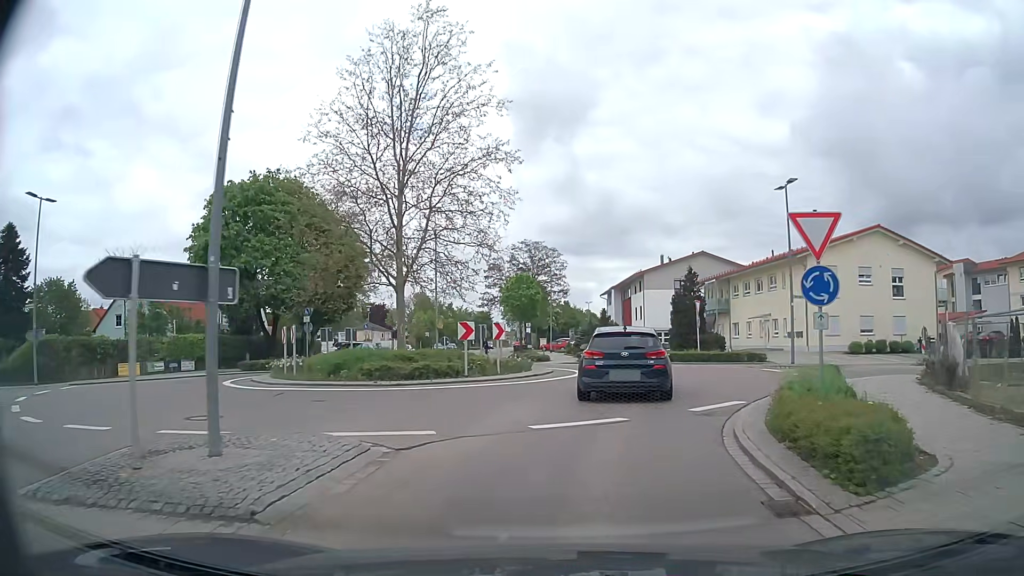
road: tertiary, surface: asphalt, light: Day
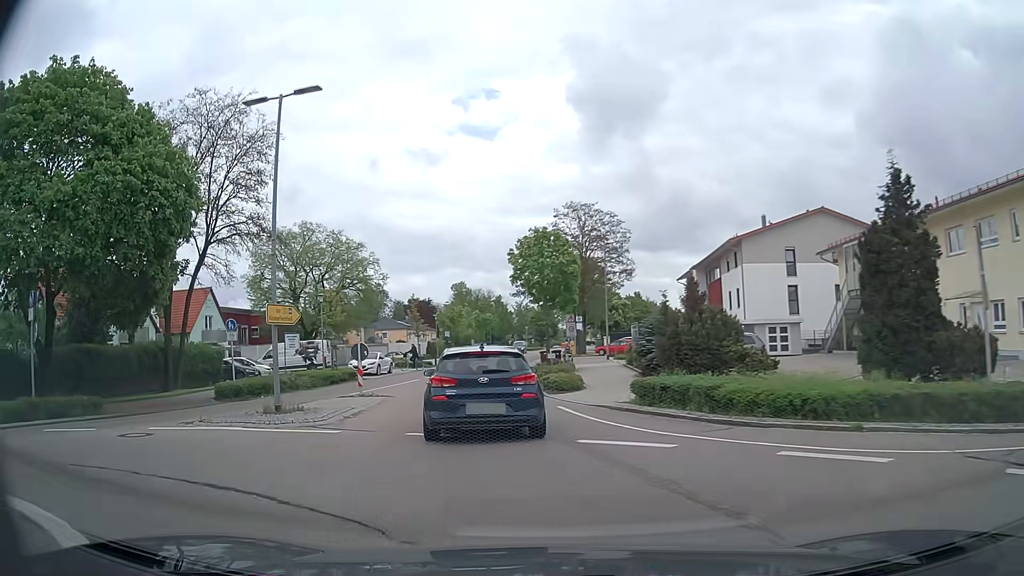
(+1.4, +24.5) m; -7°
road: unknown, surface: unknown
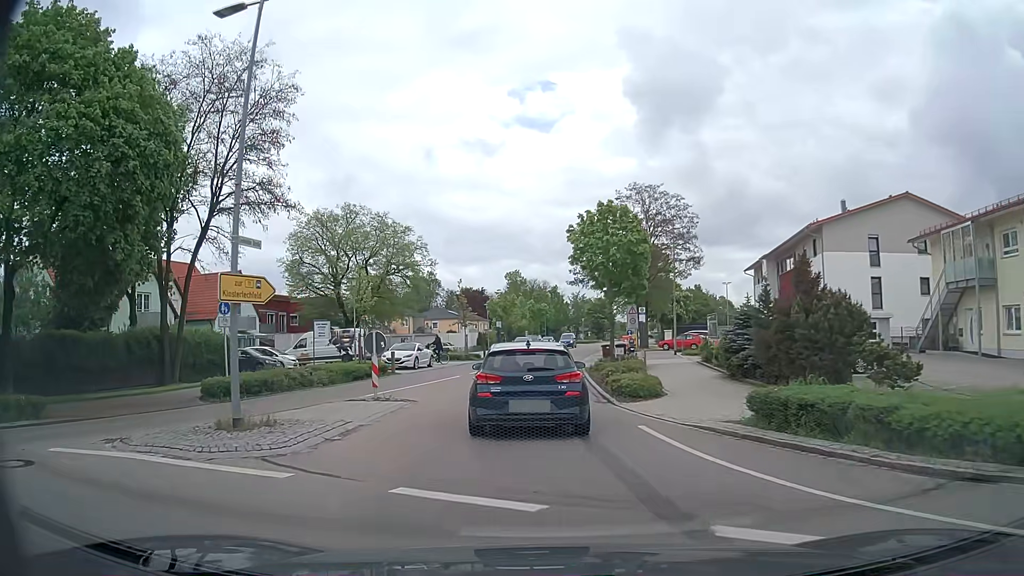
(-0.2, +5.0) m; -4°
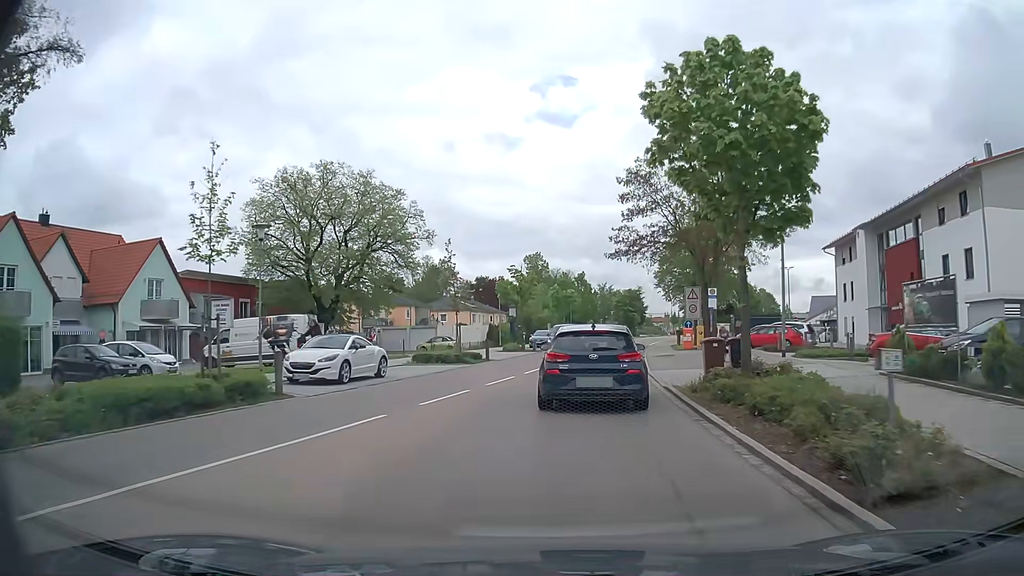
(-0.7, +16.7) m; -2°
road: tertiary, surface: asphalt
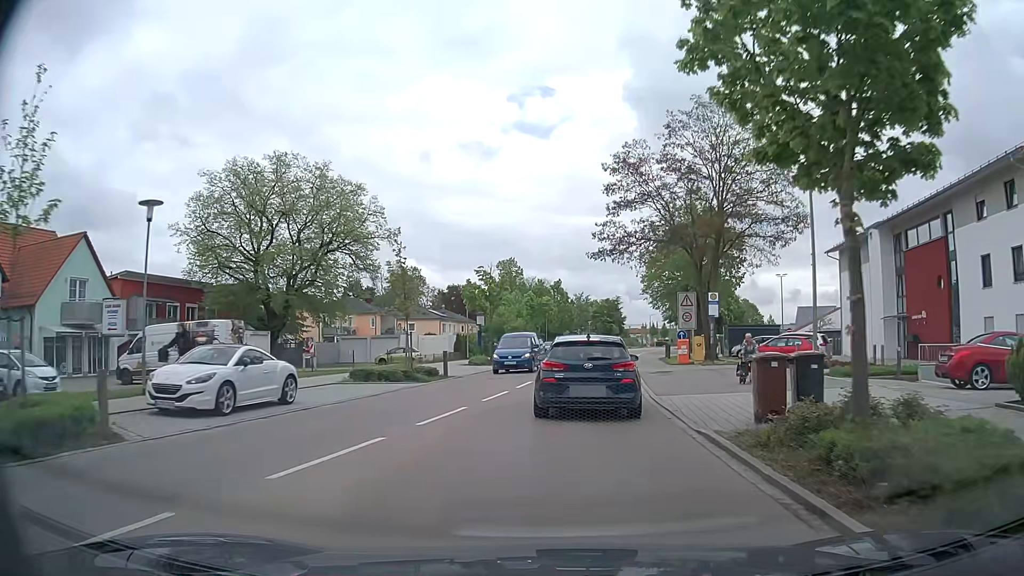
(0.0, +6.0) m; +2°
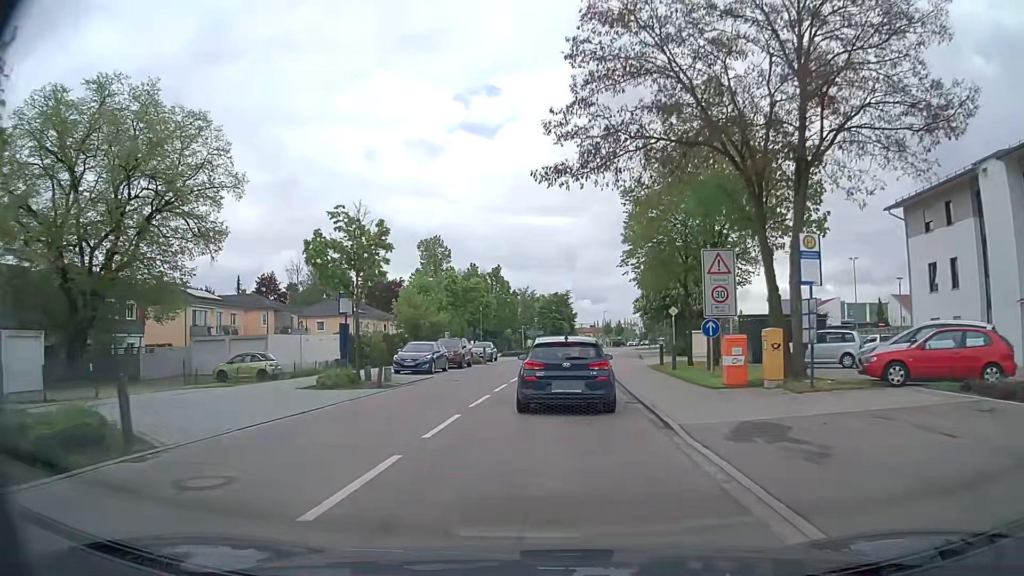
(+1.0, +19.2) m; +5°
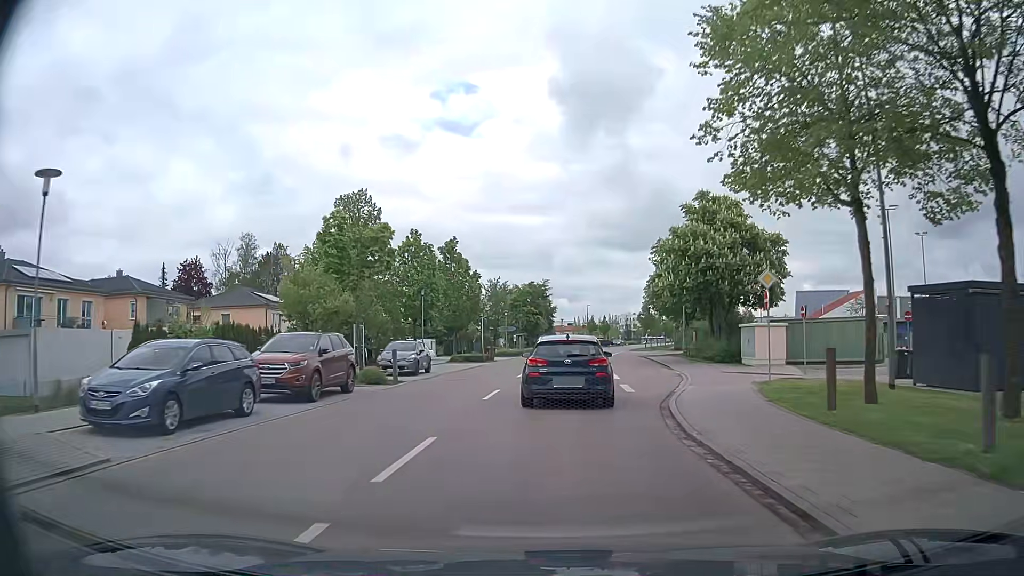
(+0.2, +21.3) m; +1°
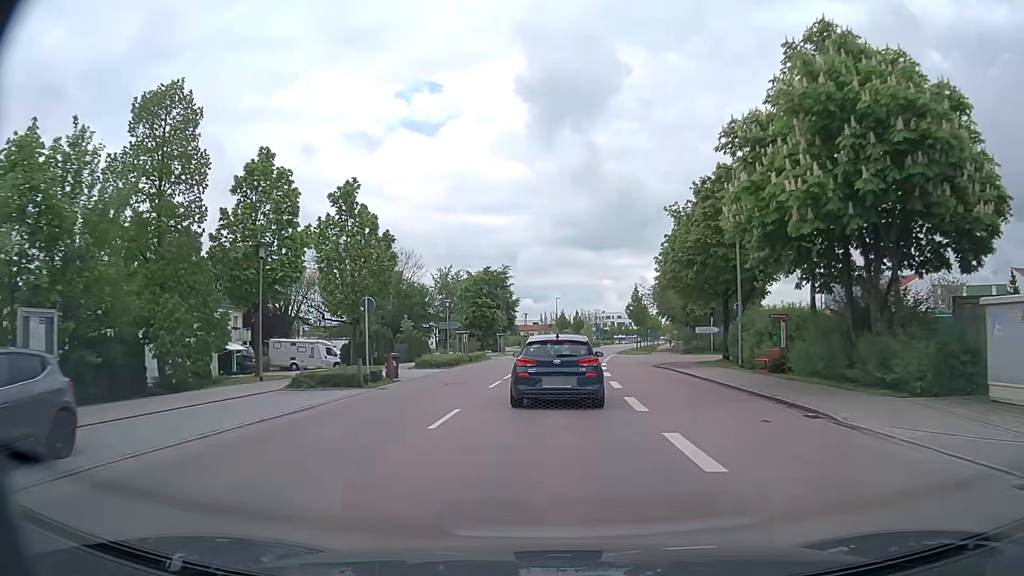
(+0.9, +23.1) m; +3°
(0, +10) (0, +20) (+1, +30) (+2, +40) (+3, +50) (+4, +60) (+5, +70) (+7, +80) (+9, +89) (+11, +99) m
